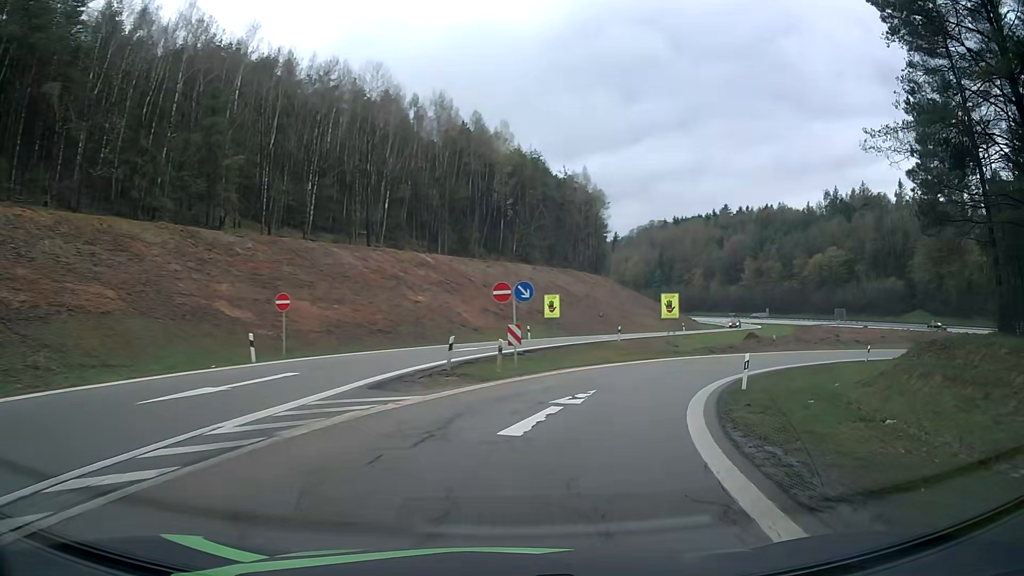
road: motorway_link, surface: asphalt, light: Day
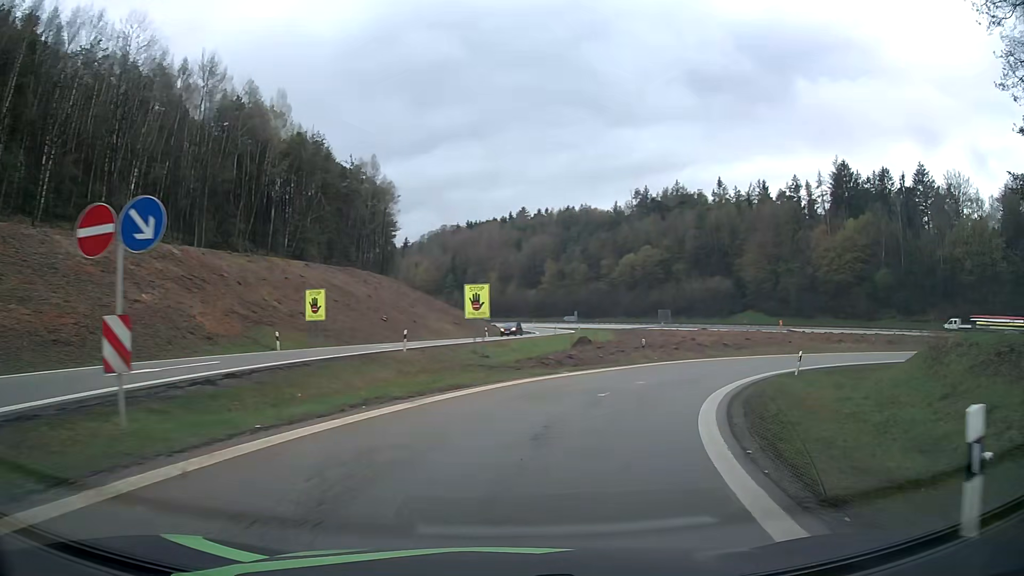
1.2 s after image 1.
(+2.4, +15.5) m; +17°
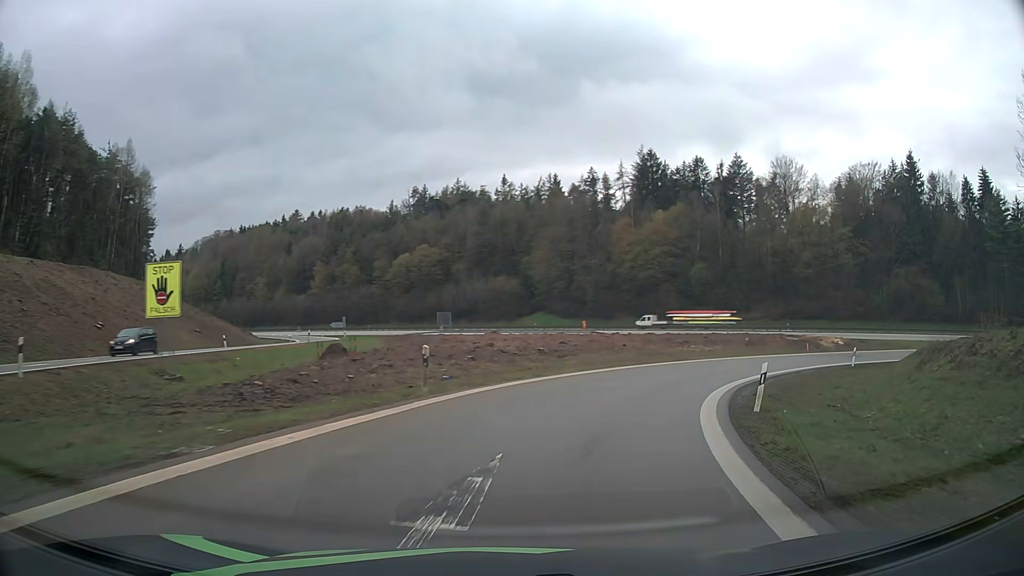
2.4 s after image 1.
(+2.6, +15.2) m; +20°
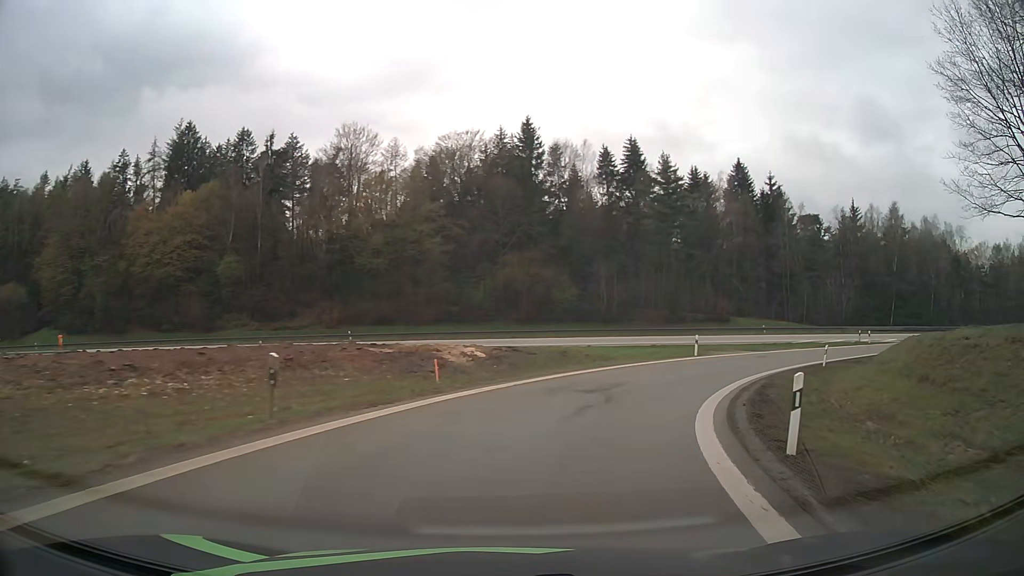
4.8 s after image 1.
(+10.2, +29.5) m; +38°
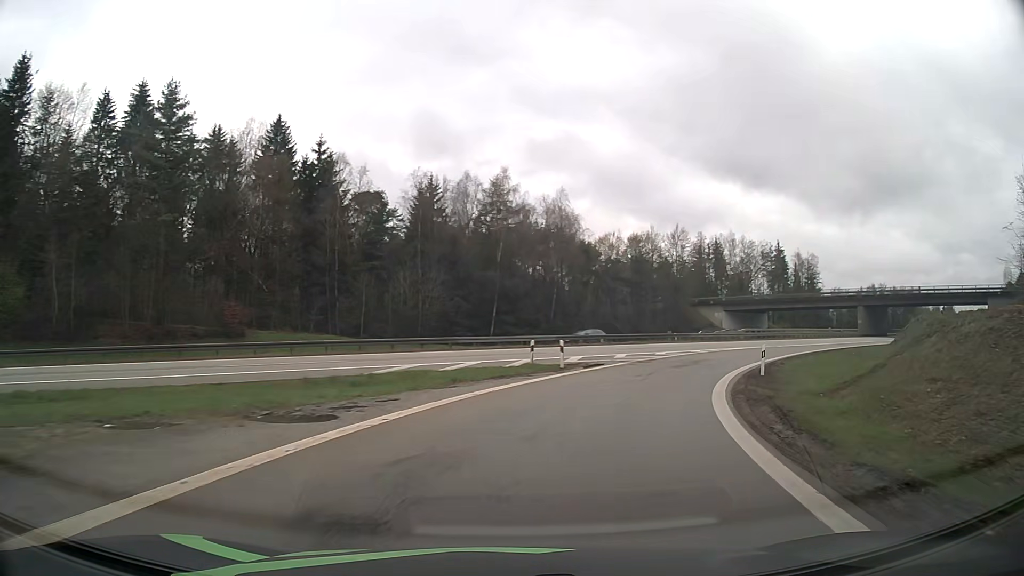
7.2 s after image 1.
(+11.2, +31.1) m; +40°
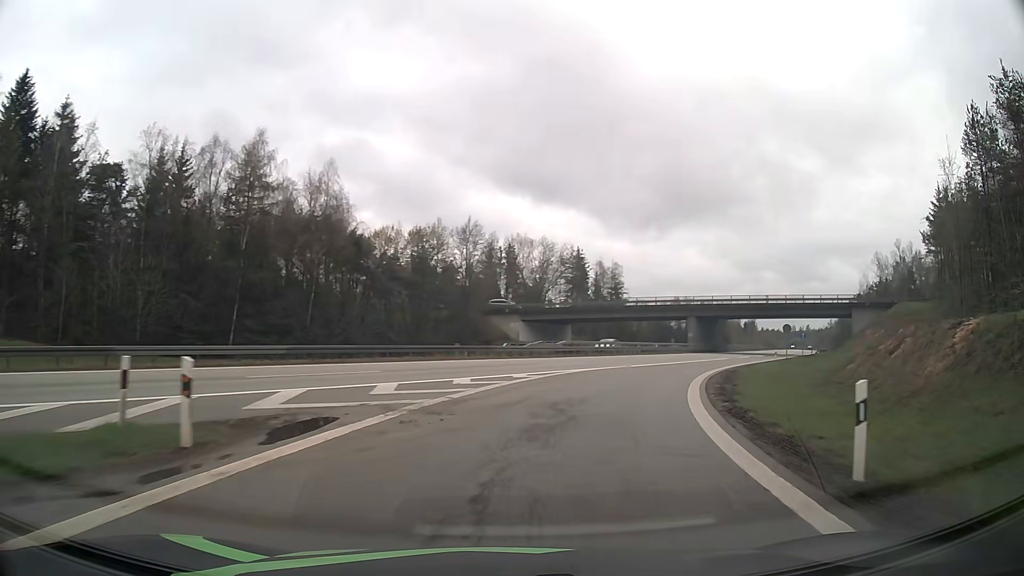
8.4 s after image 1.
(+3.0, +17.2) m; +19°
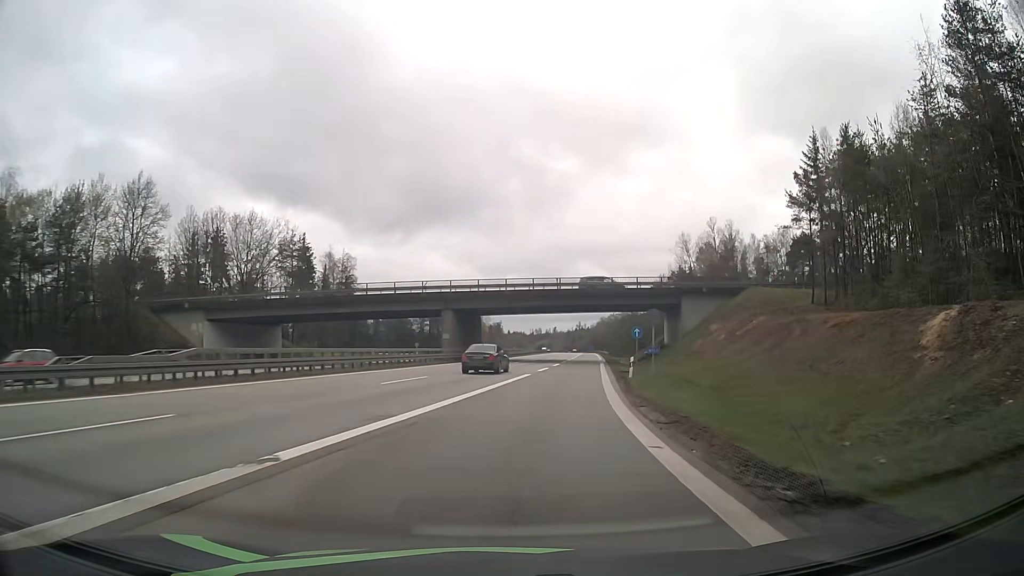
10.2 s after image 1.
(+5.9, +27.2) m; +23°
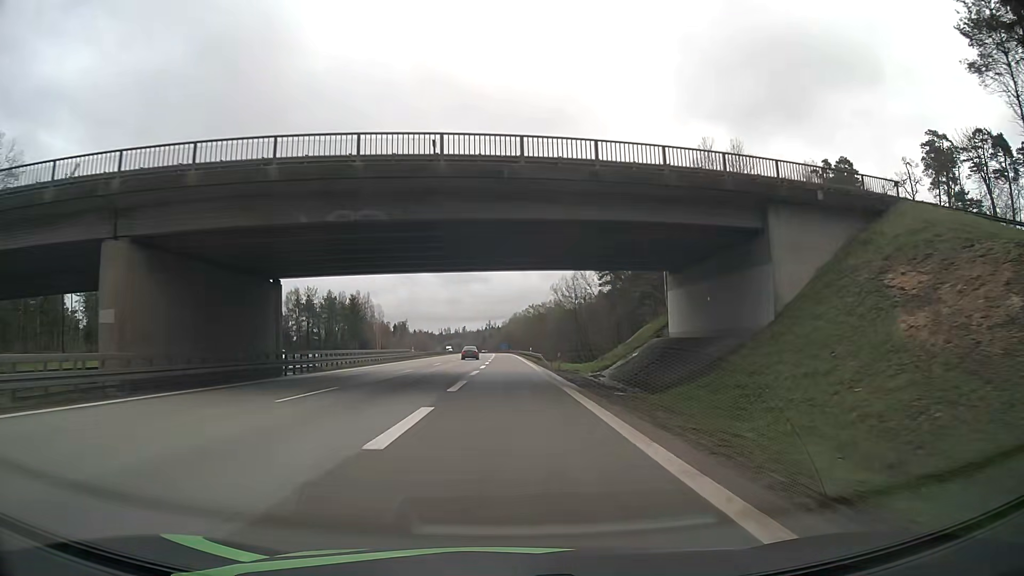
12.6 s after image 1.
(+4.3, +42.6) m; +8°
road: motorway
(0, +10) (0, +20) (0, +30) (0, +40) (0, +50) (0, +60) (-1, +70) (-1, +80) (-1, +90) (-1, +100) m
